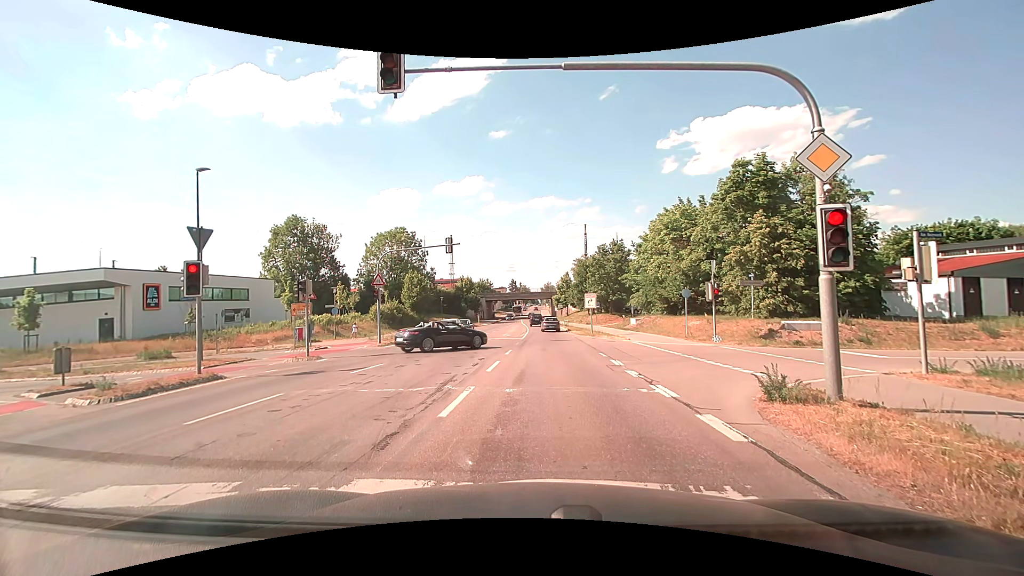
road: secondary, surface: asphalt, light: Day
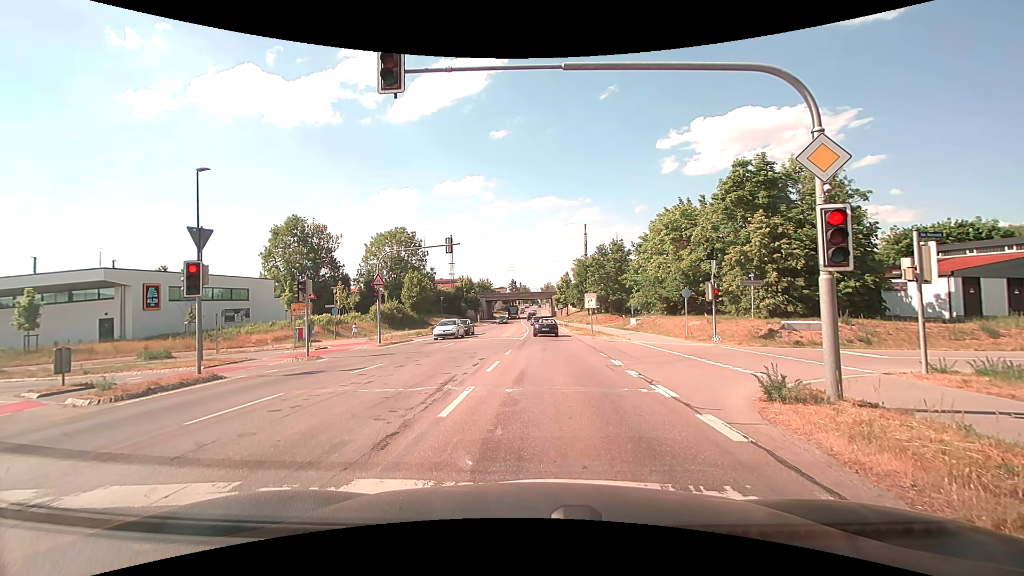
(0.0, 0.0) m; 0°
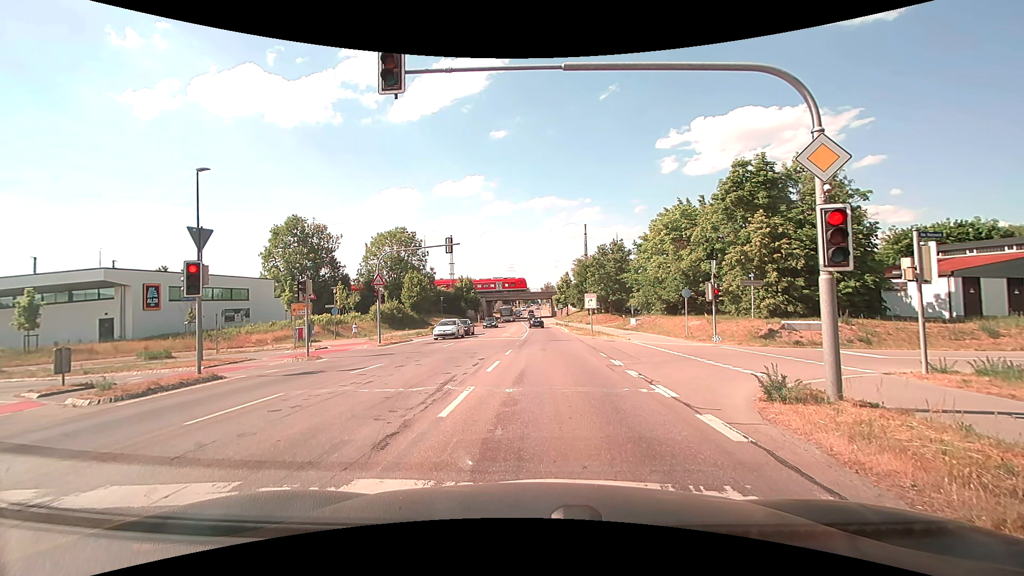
(0.0, 0.0) m; 0°
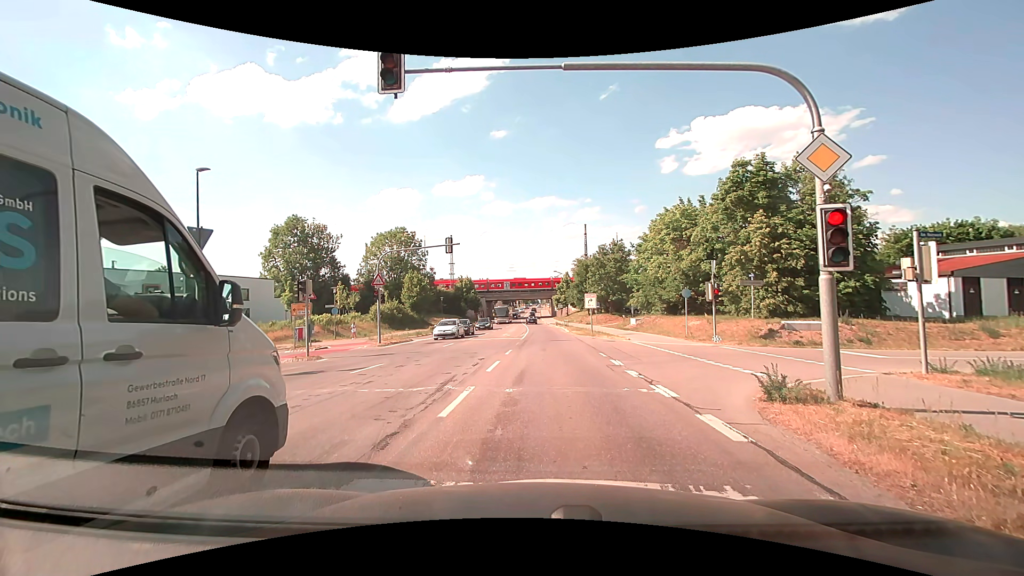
(0.0, 0.0) m; 0°
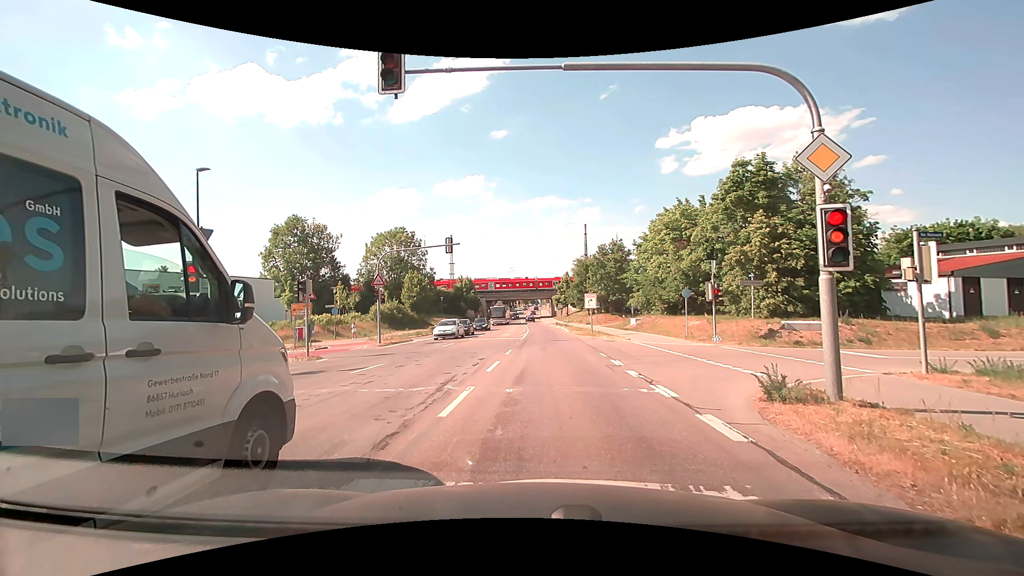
(0.0, 0.0) m; 0°
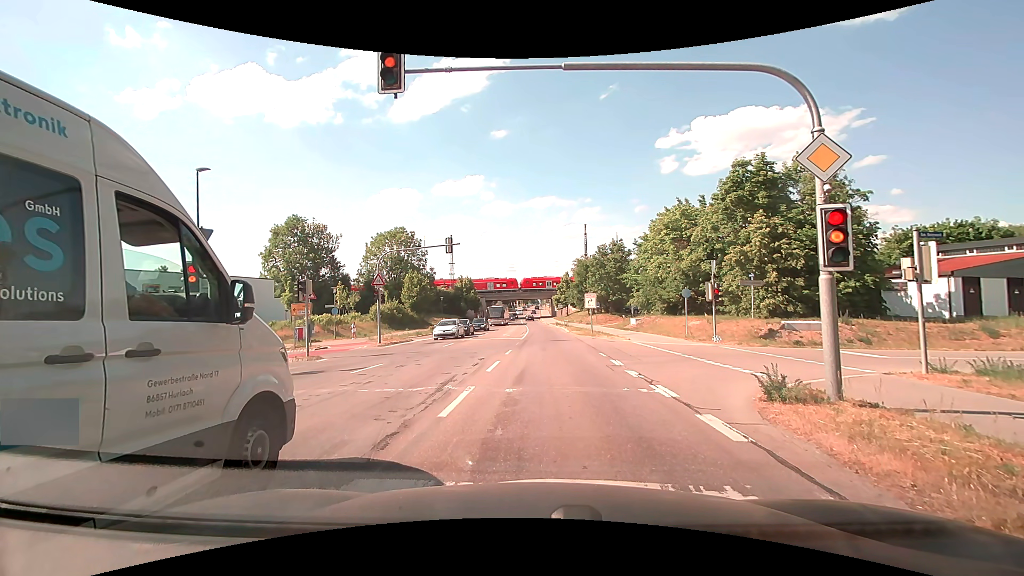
(0.0, 0.0) m; 0°
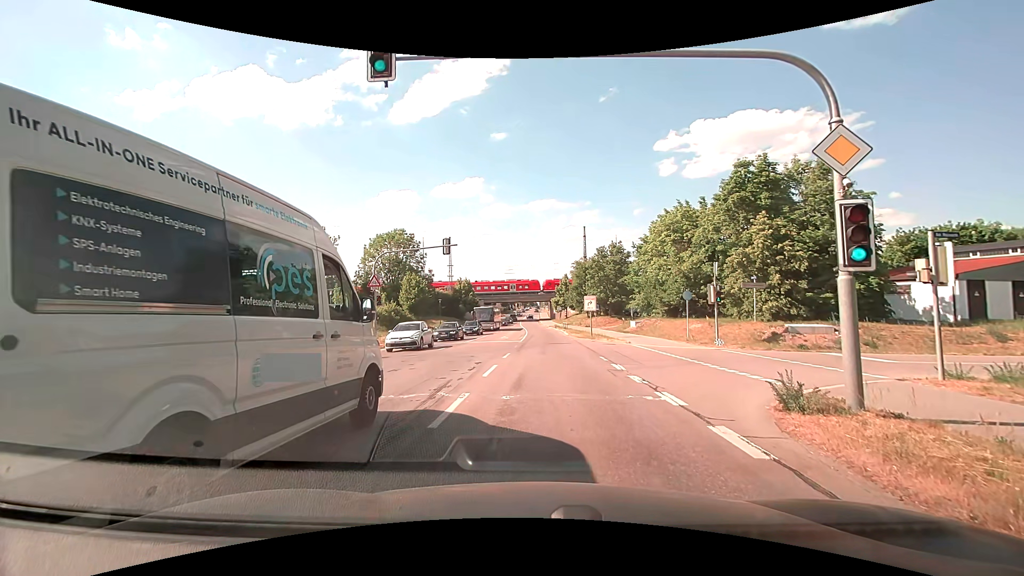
(0.0, +0.5) m; 0°
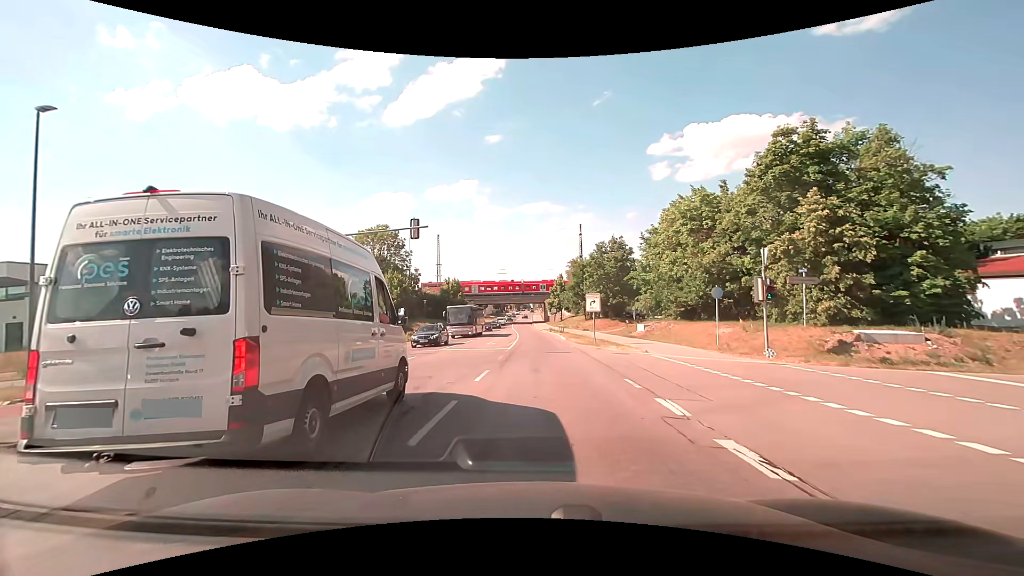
(0.0, +6.8) m; +1°
(0, +10) (0, +20) (0, +30) (0, +40) (-1, +50) (-1, +60) (-2, +70) (-3, +80) (-3, +90) (-4, +100) m
